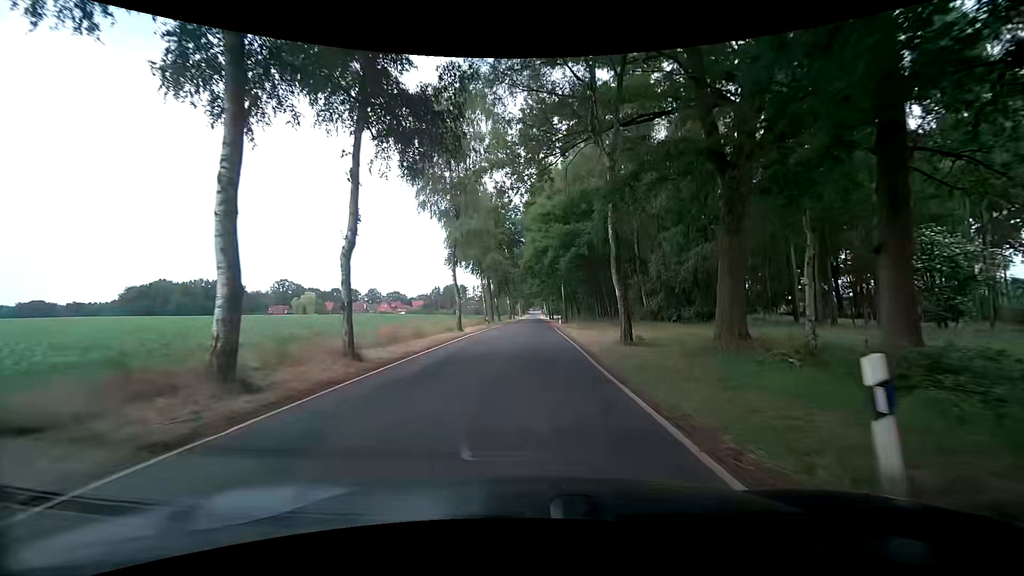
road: tertiary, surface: asphalt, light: Day
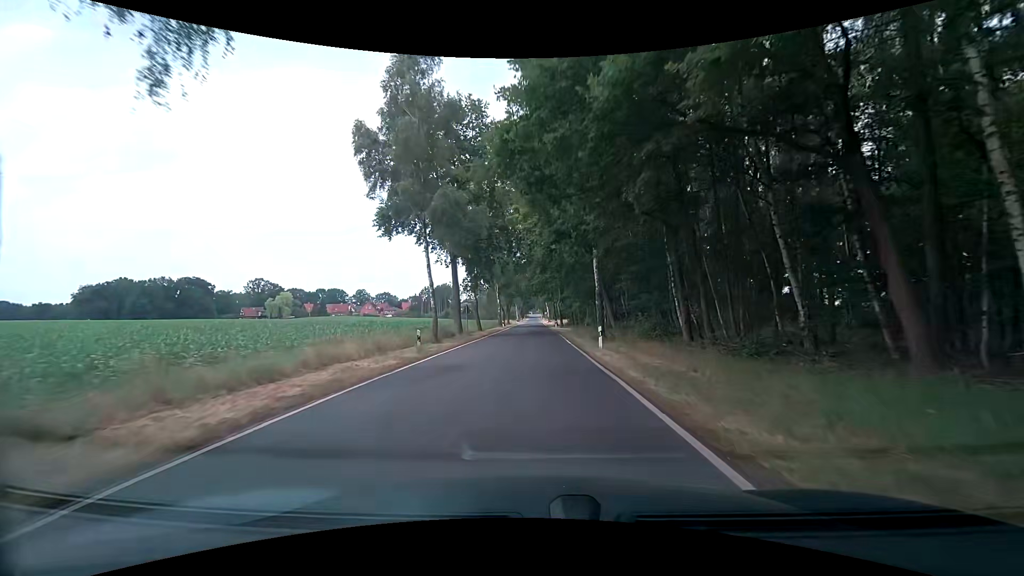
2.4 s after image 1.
(-0.4, +31.2) m; -1°
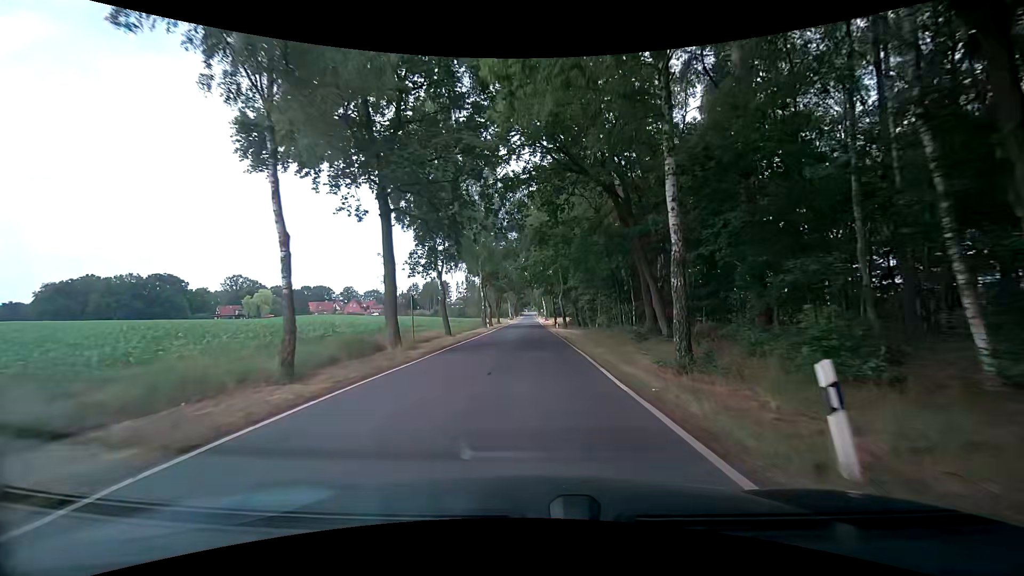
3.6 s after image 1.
(+0.2, +16.7) m; +1°
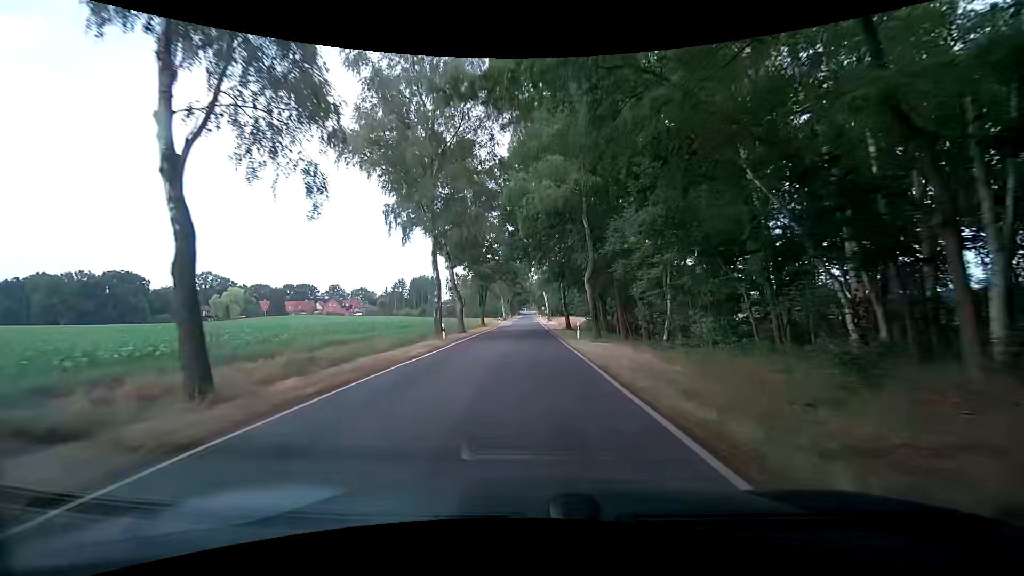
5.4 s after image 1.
(-0.1, +26.5) m; -1°
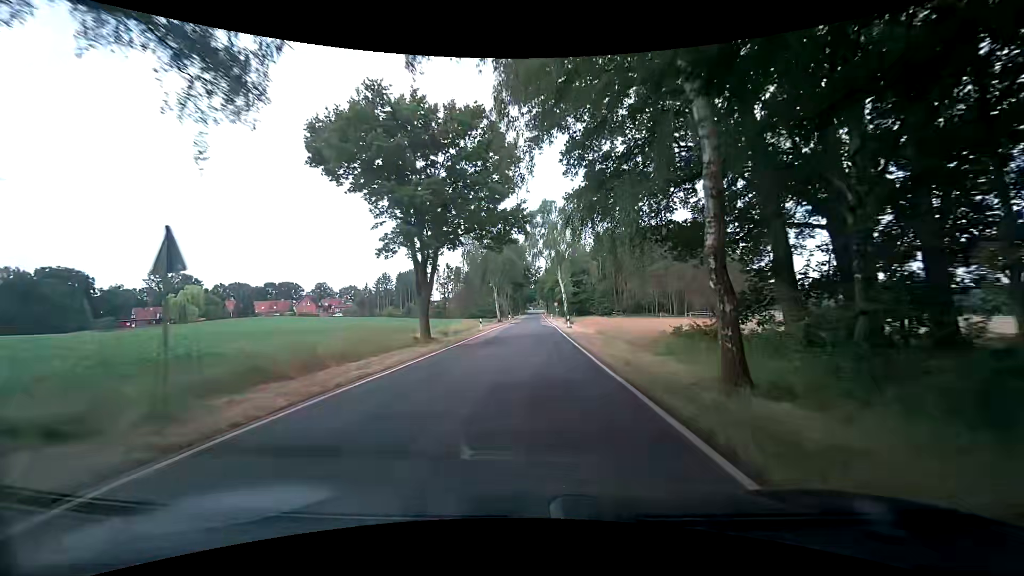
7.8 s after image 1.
(+0.5, +36.1) m; +1°
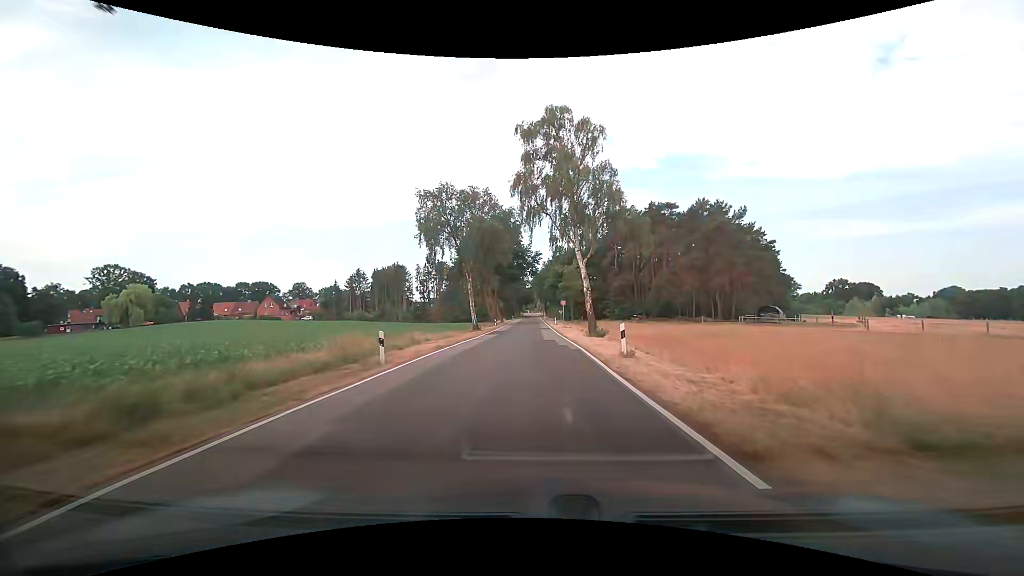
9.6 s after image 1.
(-0.1, +27.1) m; 0°
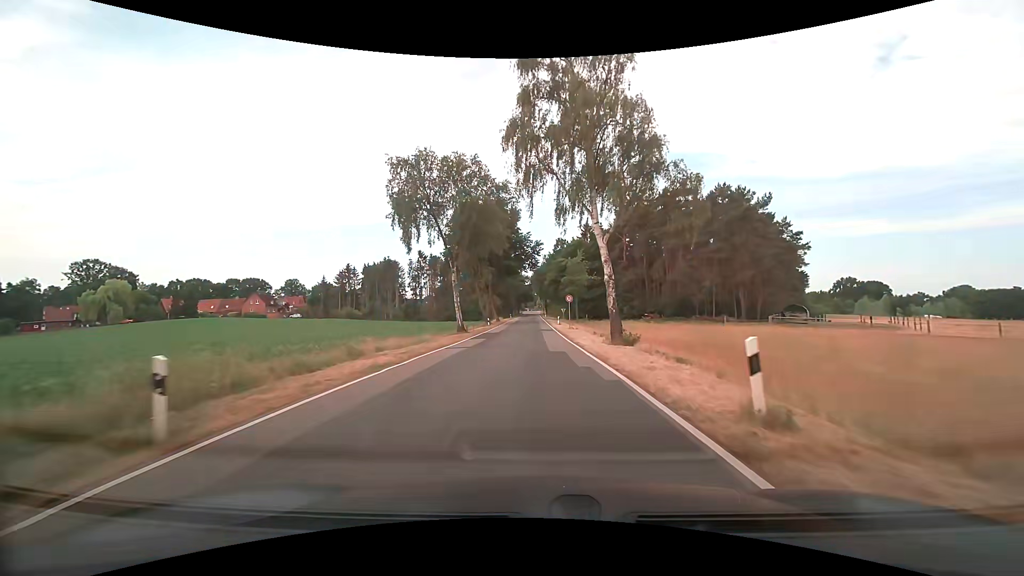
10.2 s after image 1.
(0.0, +9.2) m; 0°
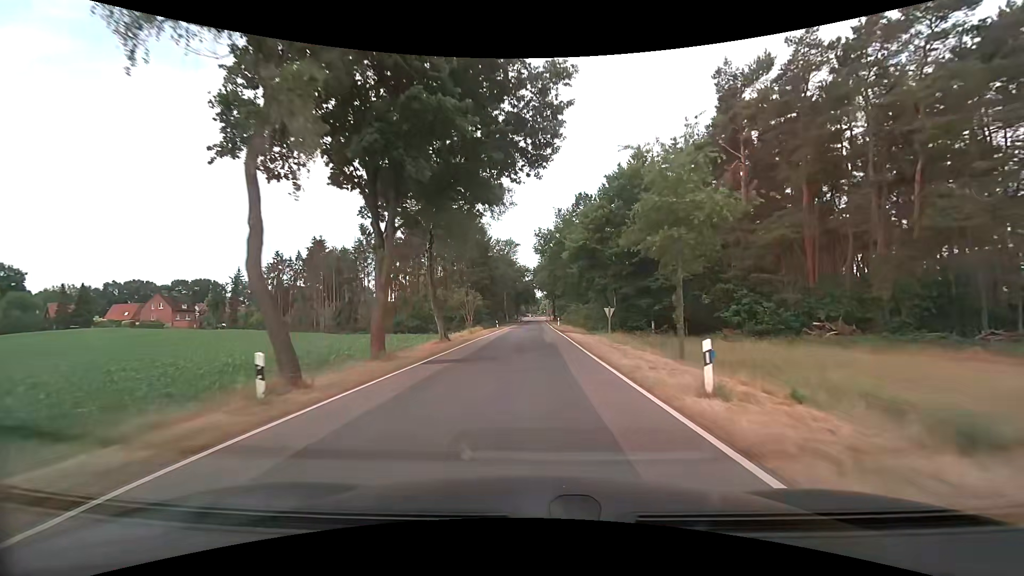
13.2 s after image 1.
(-0.1, +46.8) m; -1°
(0, +10) (0, +20) (0, +30) (0, +40) (0, +50) (0, +60) (0, +70) (0, +80) (+1, +90) (+1, +100) m
